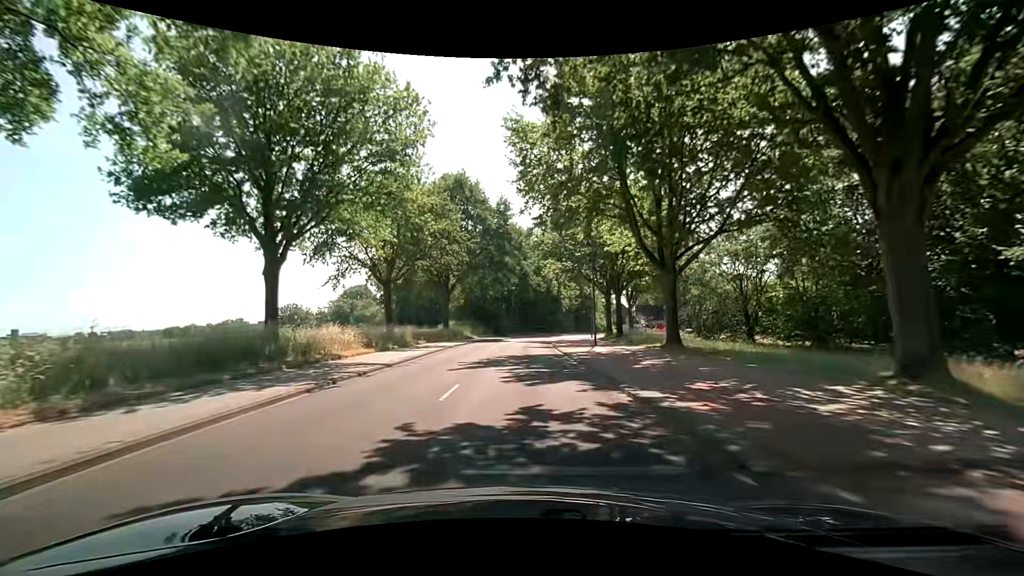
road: secondary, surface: asphalt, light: Day
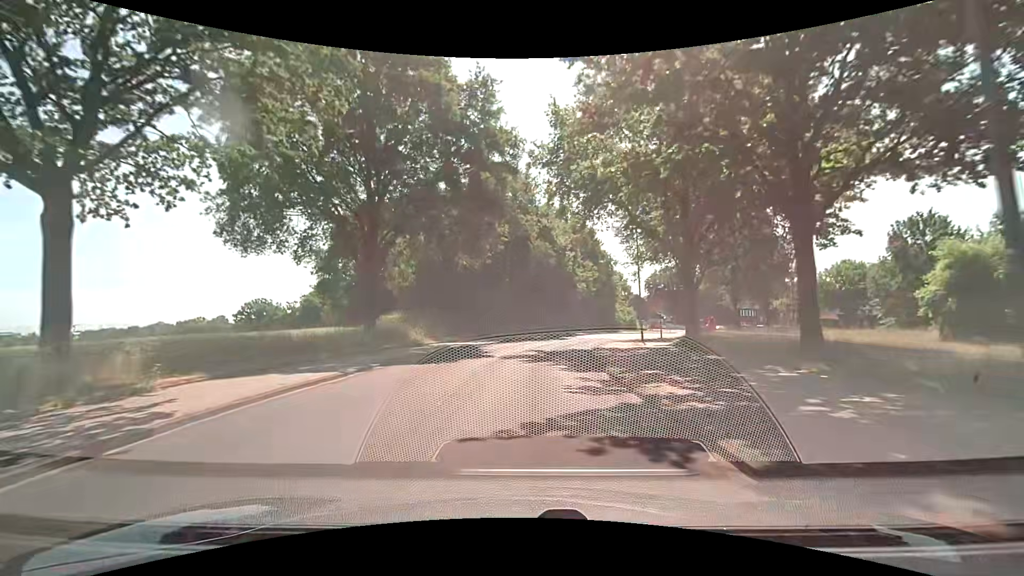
(+0.2, +28.1) m; +1°
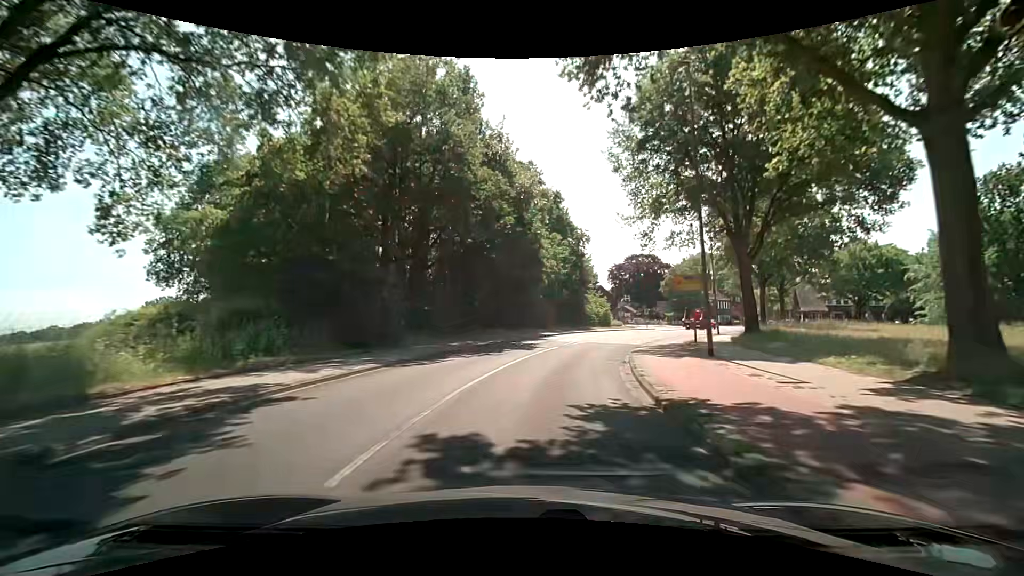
(+0.7, +20.6) m; +4°
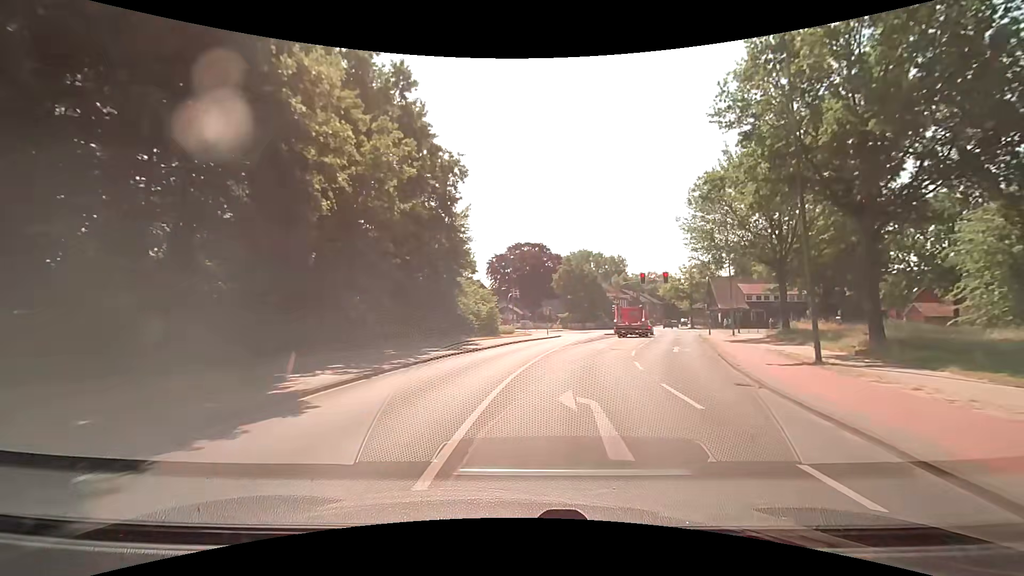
(+3.9, +30.0) m; +15°
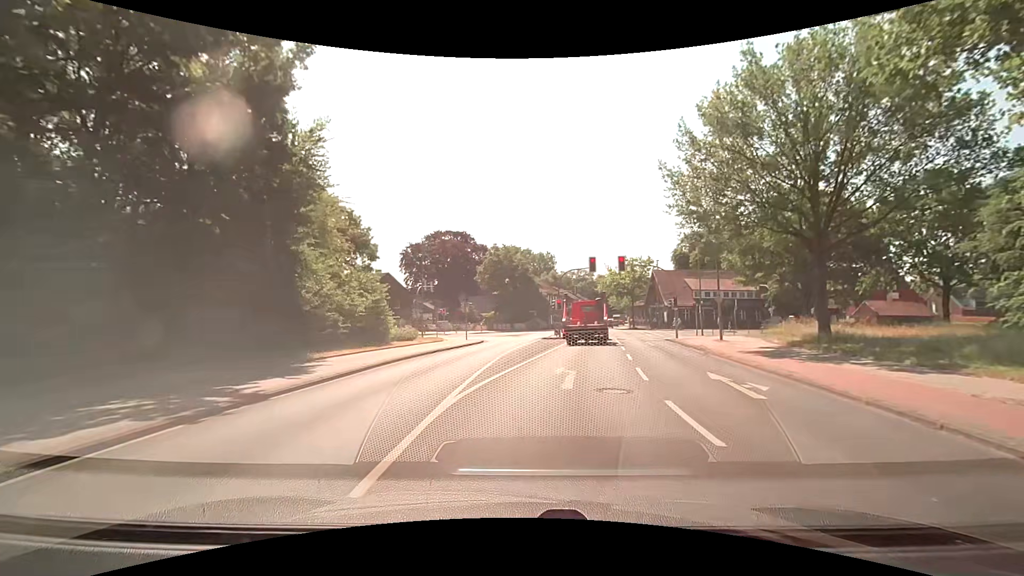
(+1.0, +14.8) m; +8°
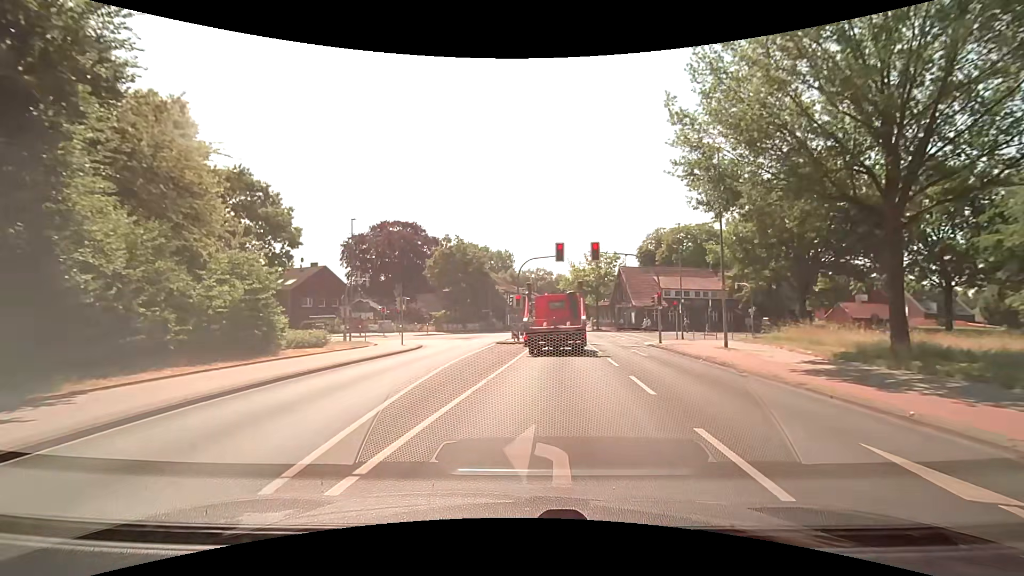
(+0.3, +8.3) m; +5°
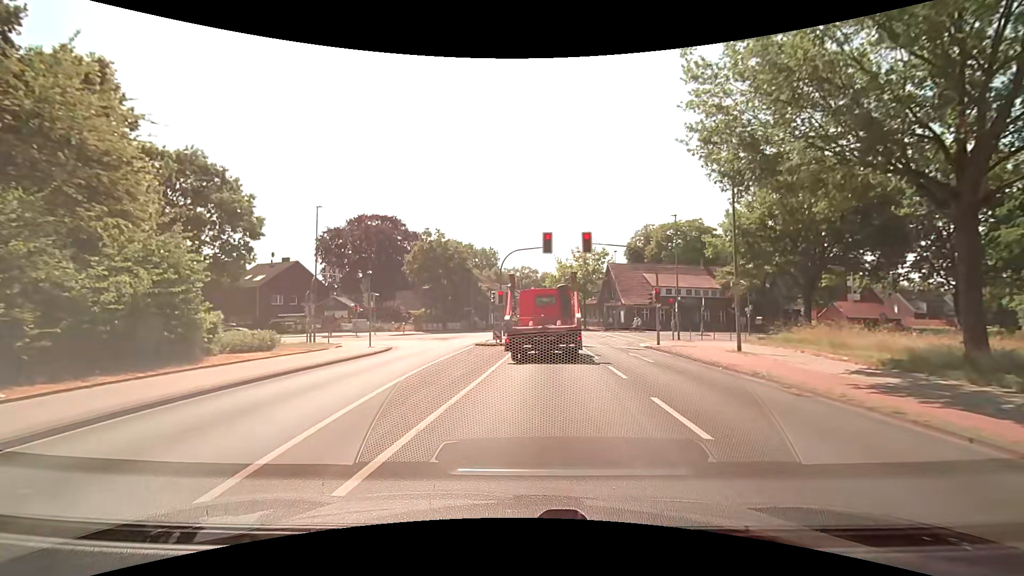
(+0.1, +3.6) m; +2°
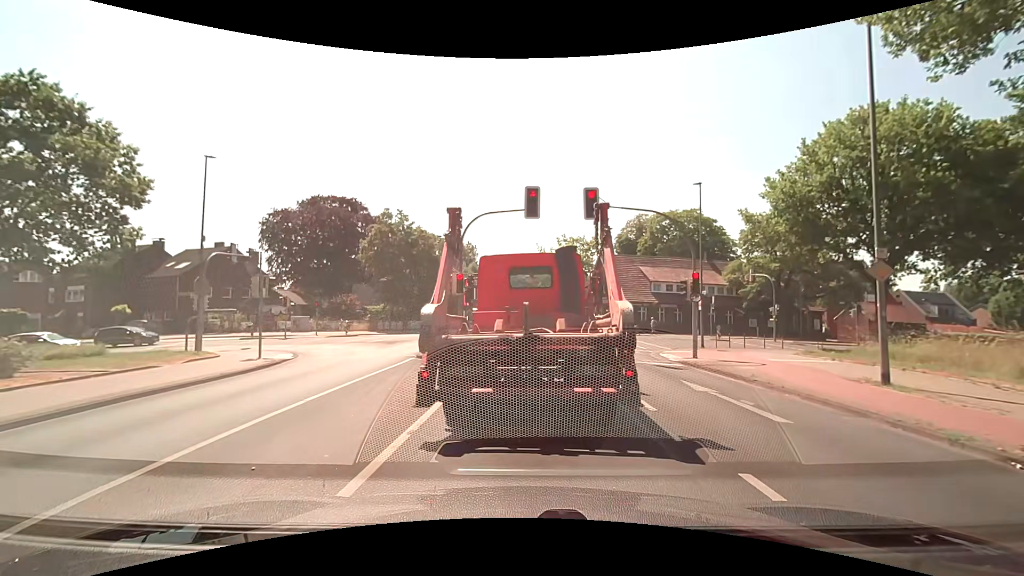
(+0.3, +10.1) m; +2°
